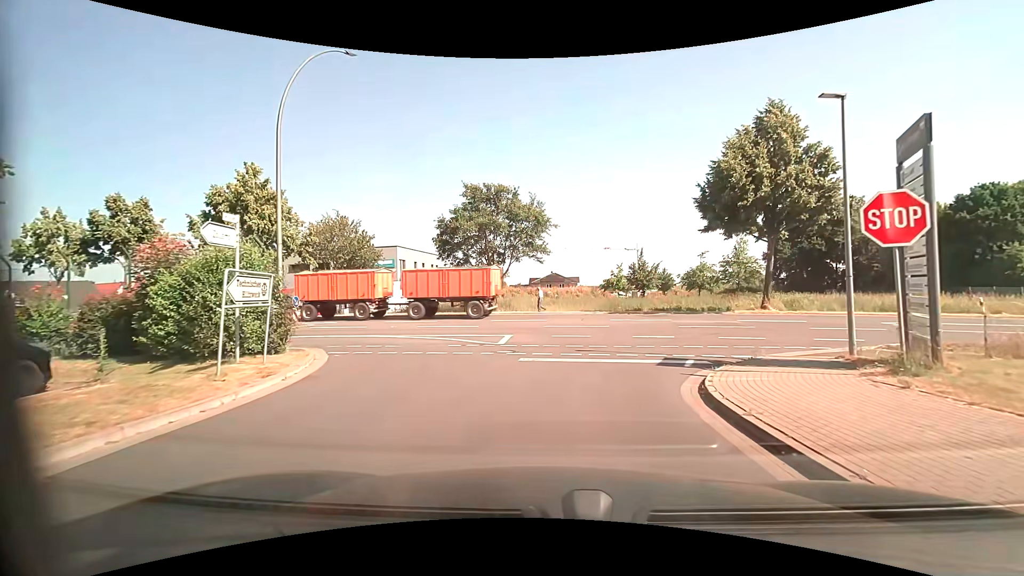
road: residential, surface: asphalt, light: Day
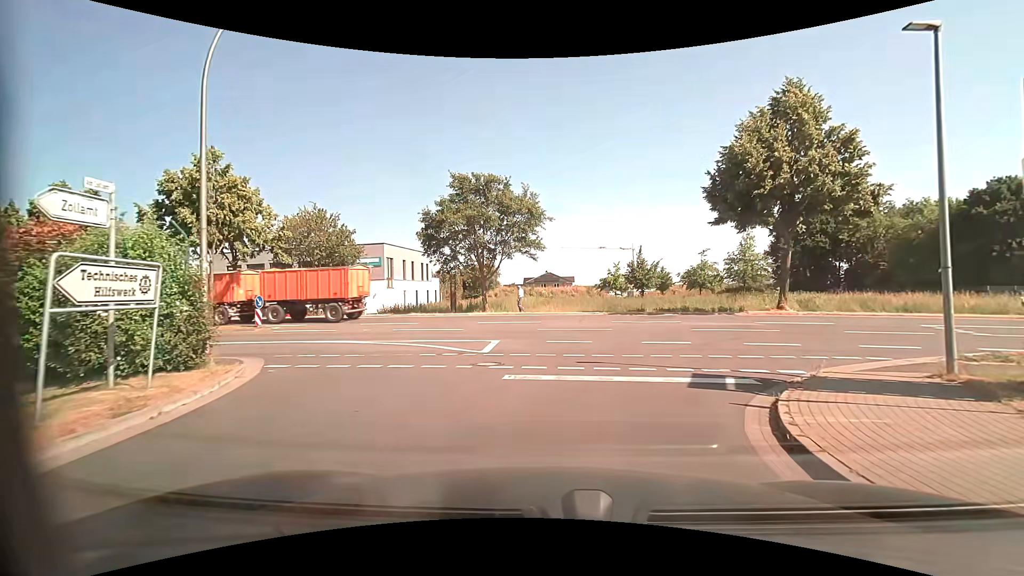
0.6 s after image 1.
(0.0, +2.8) m; 0°
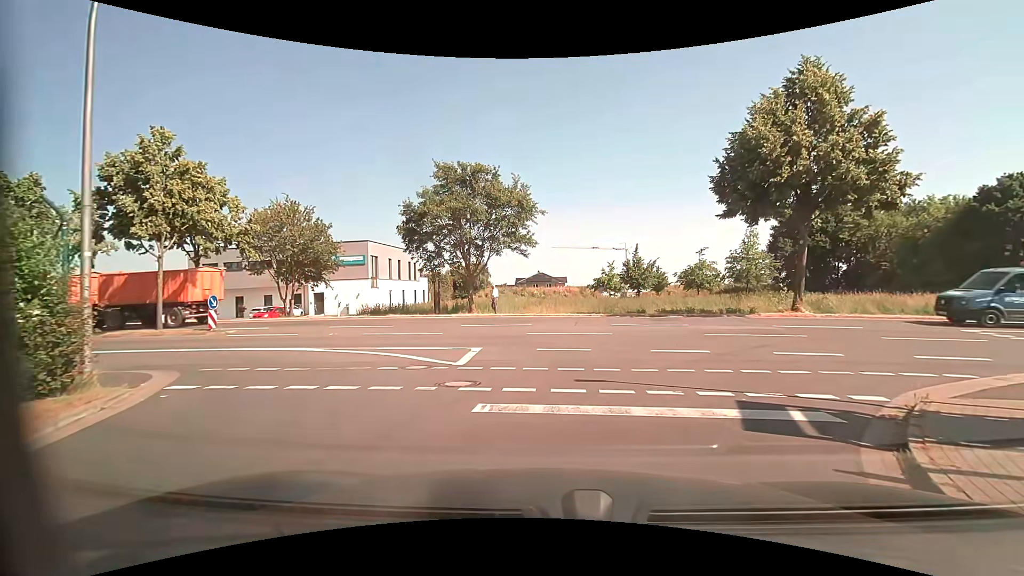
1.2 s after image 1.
(0.0, +2.6) m; +1°
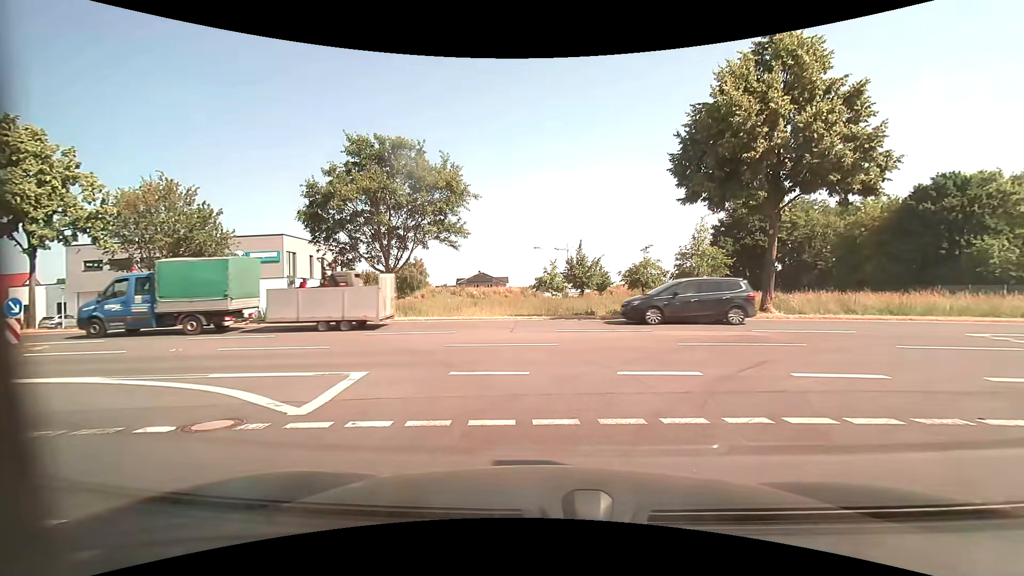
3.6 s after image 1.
(+0.2, +4.2) m; +6°
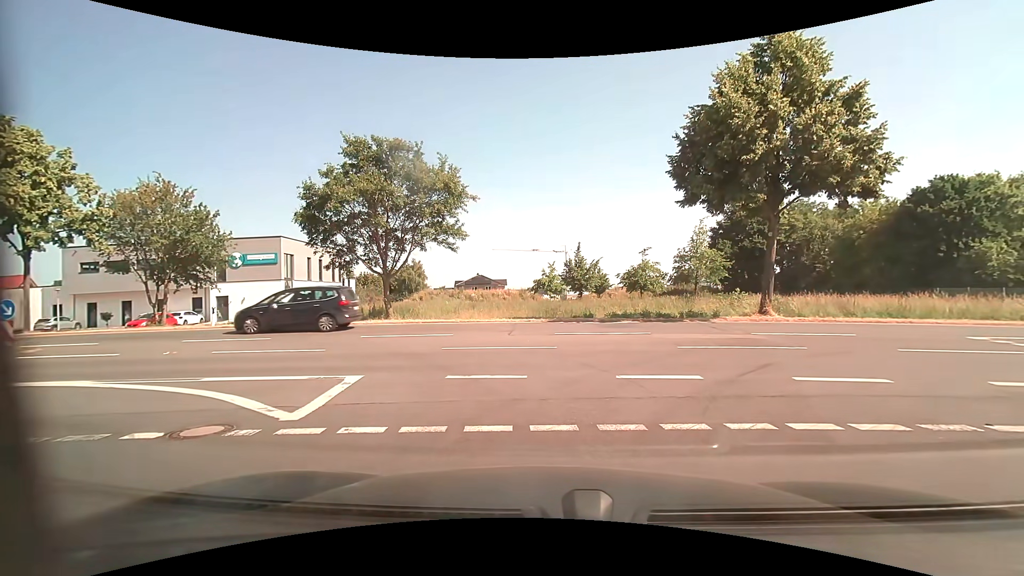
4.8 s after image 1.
(0.0, +0.2) m; 0°
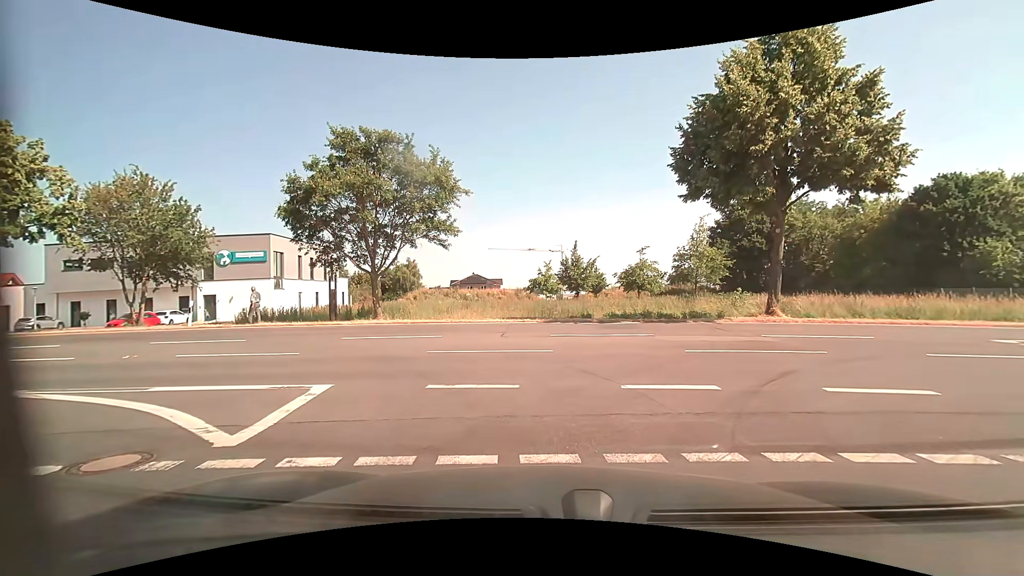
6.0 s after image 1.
(0.0, +1.2) m; 0°
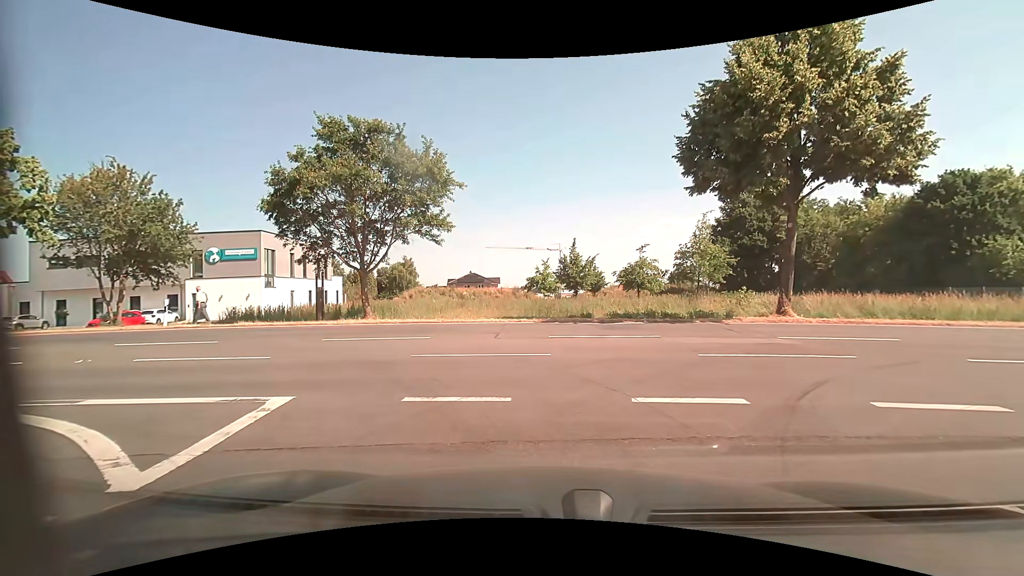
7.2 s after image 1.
(0.0, +1.1) m; 0°
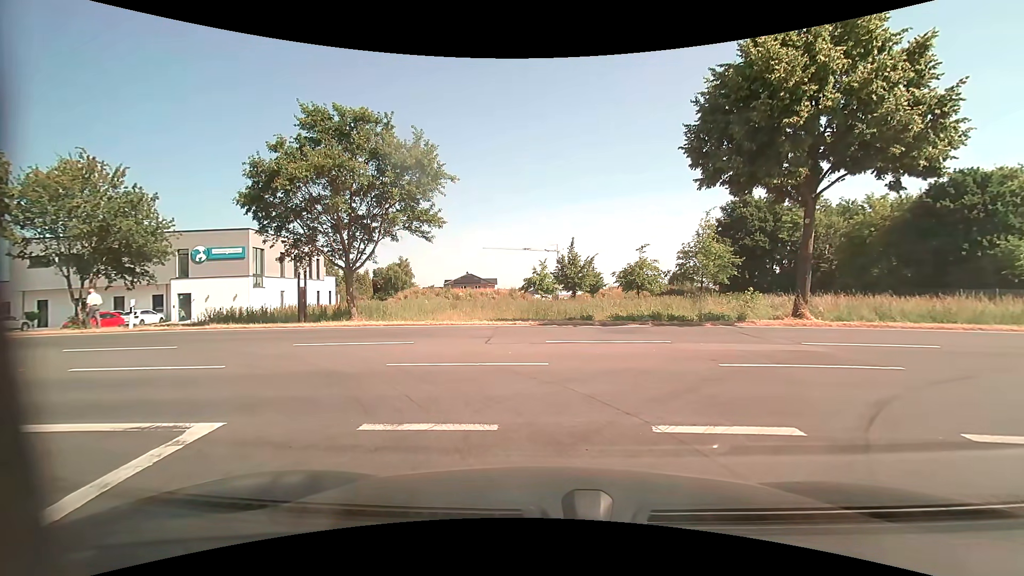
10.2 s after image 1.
(0.0, +1.4) m; 0°
